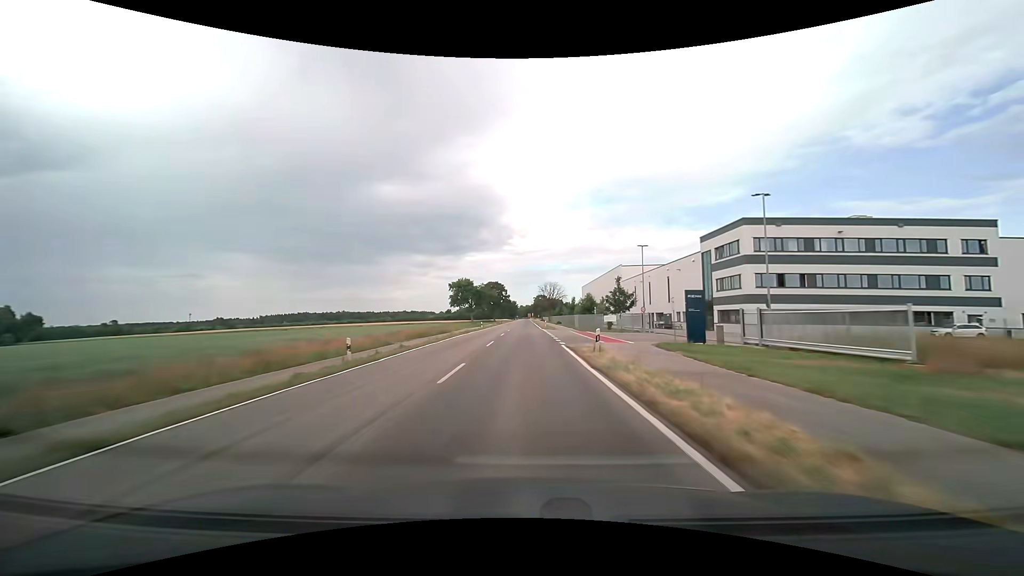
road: tertiary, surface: asphalt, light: Day
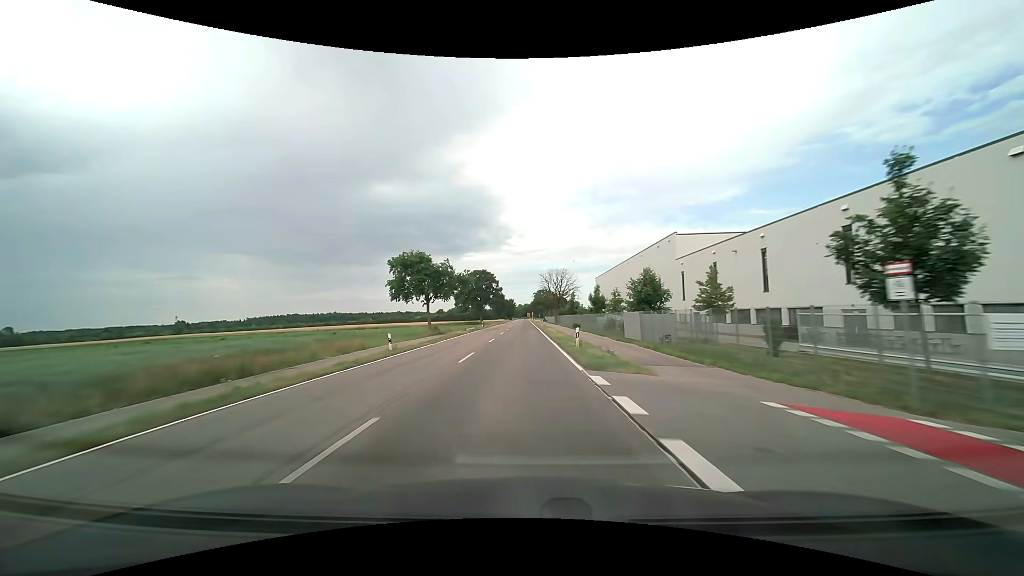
(+0.1, +44.6) m; 0°
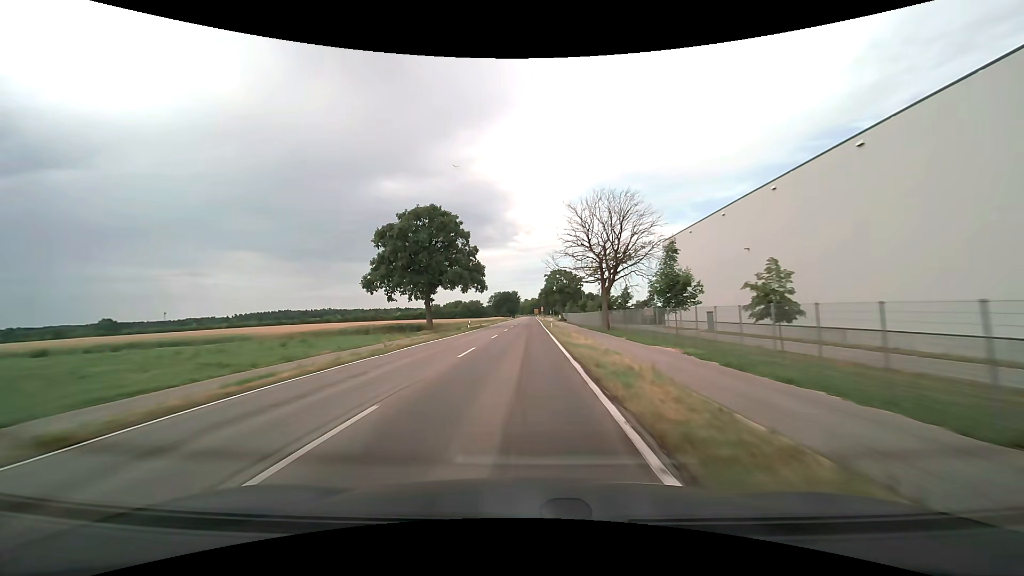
(0.0, +73.1) m; -1°
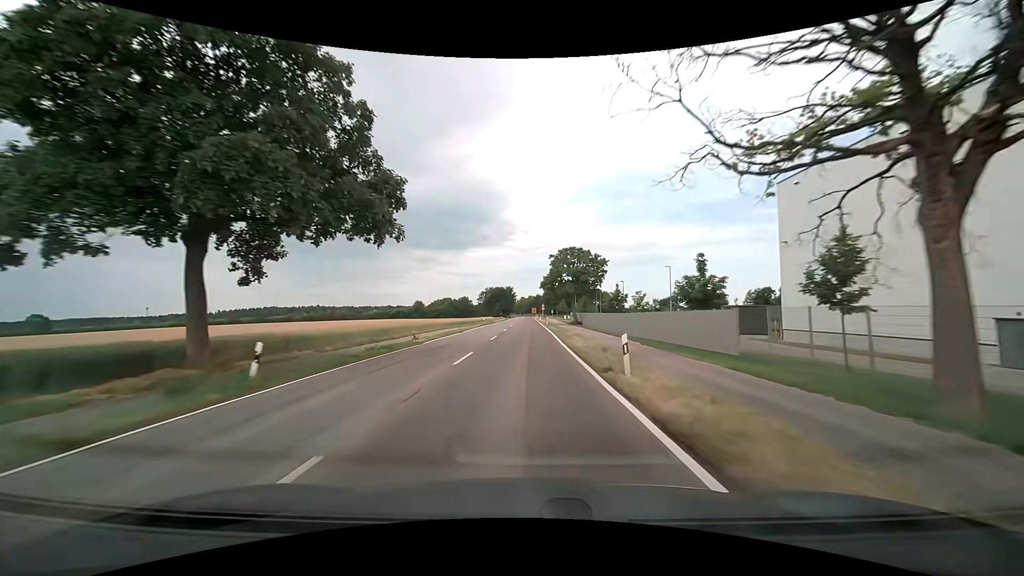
(-0.2, +39.2) m; 0°
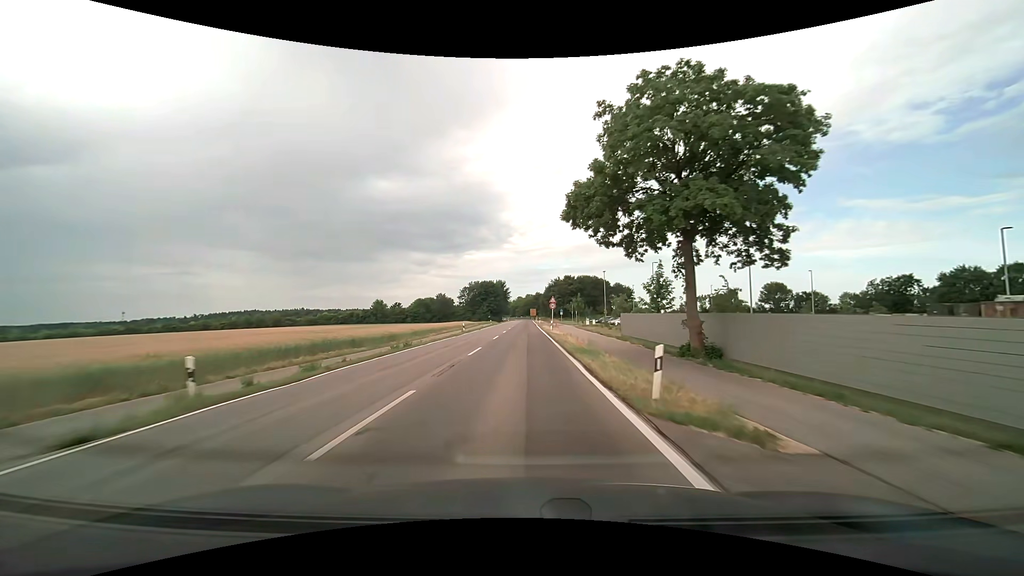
(+0.4, +57.9) m; 0°
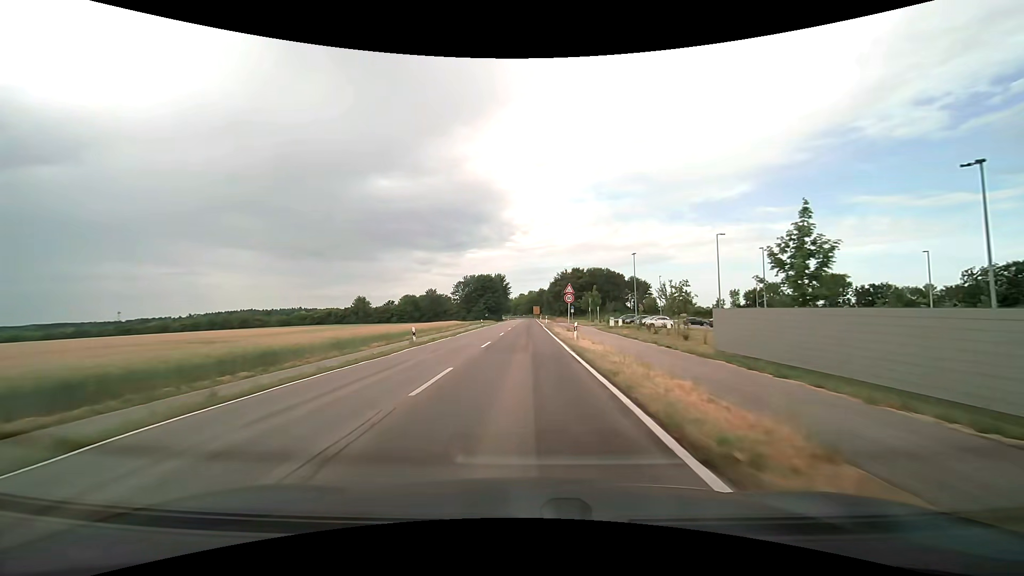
(-0.2, +21.3) m; 0°
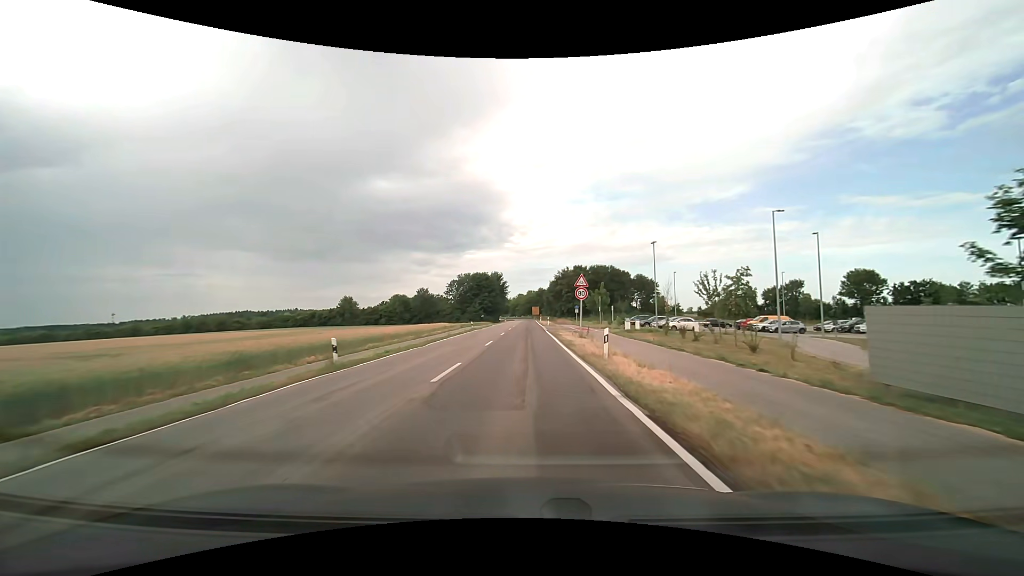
(0.0, +10.3) m; 0°
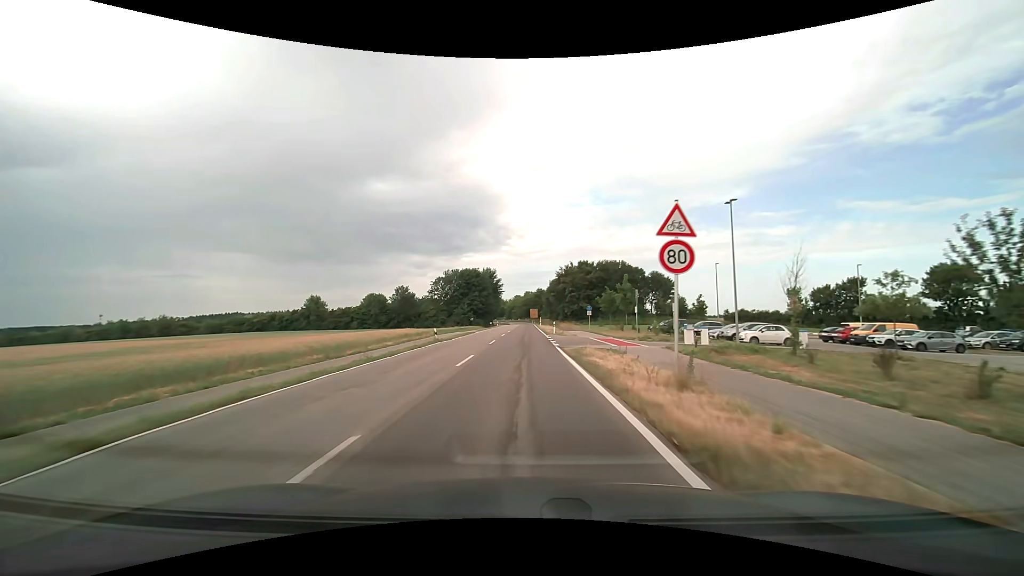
(+0.1, +20.2) m; +1°
(0, +10) (0, +20) (0, +30) (0, +40) (0, +50) (-1, +60) (-1, +70) (-1, +80) (-1, +90) (-1, +100) m
